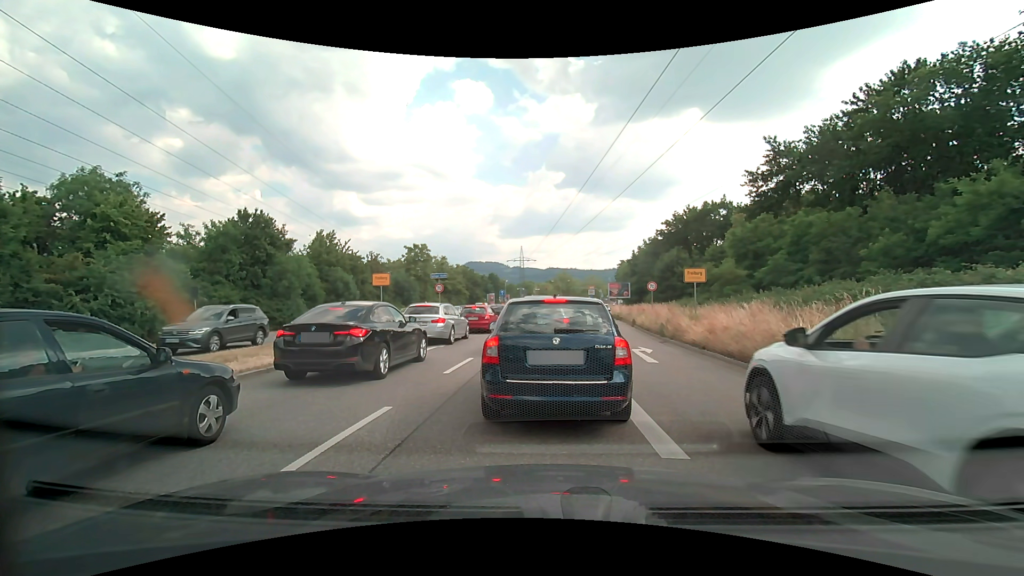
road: primary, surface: asphalt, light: Day
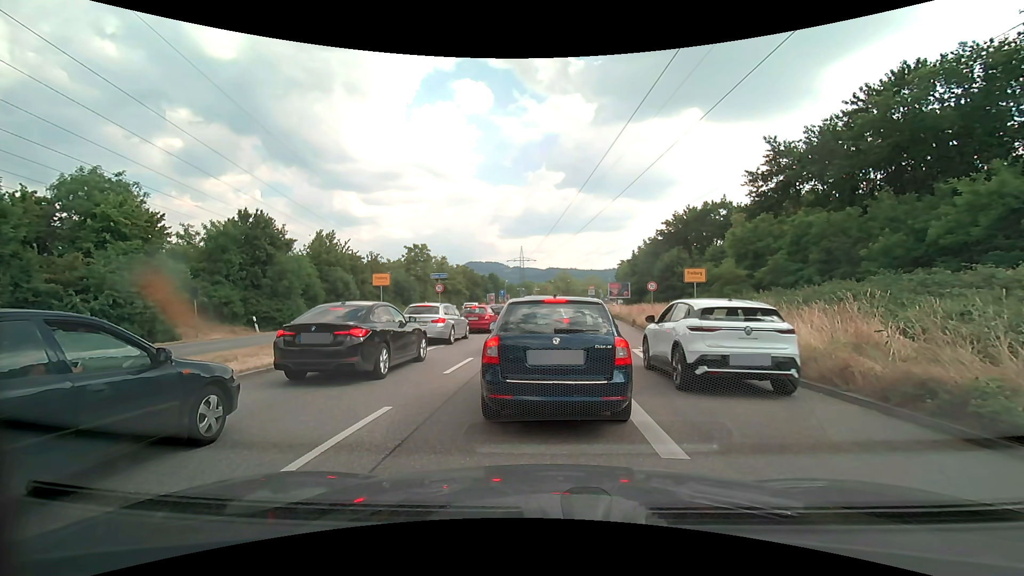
(0.0, 0.0) m; 0°
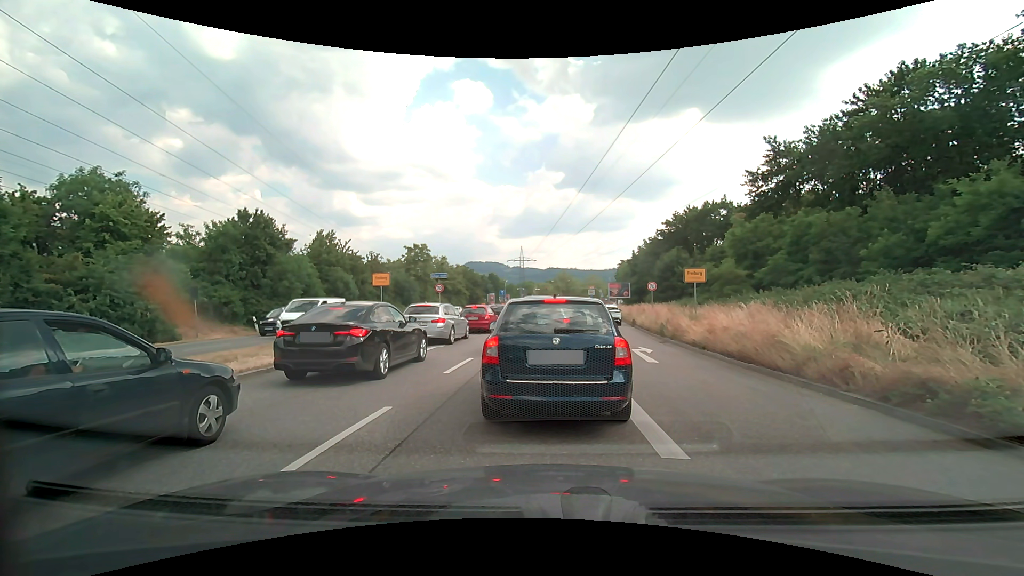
(0.0, 0.0) m; 0°
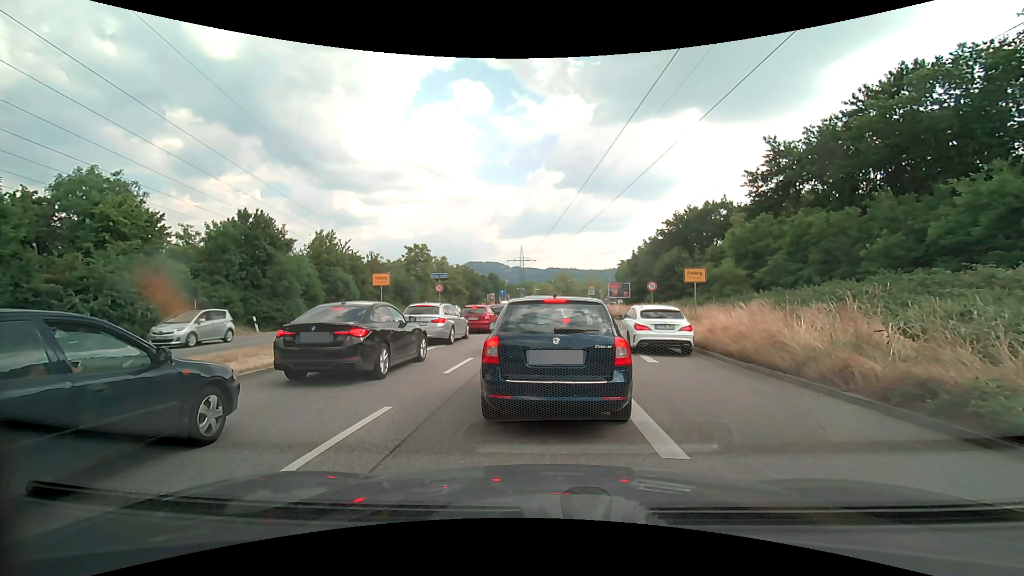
(0.0, 0.0) m; 0°
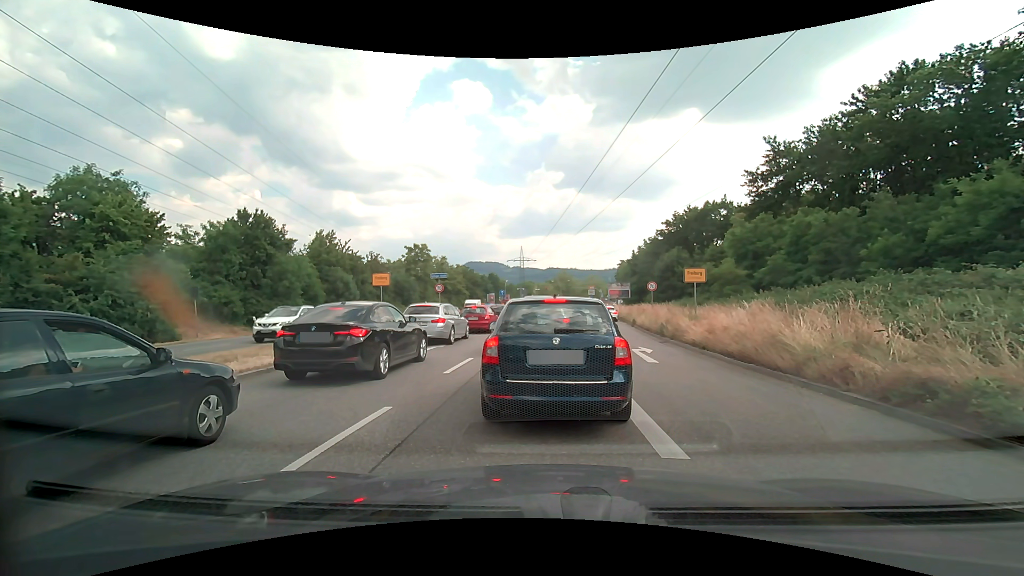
(0.0, 0.0) m; 0°
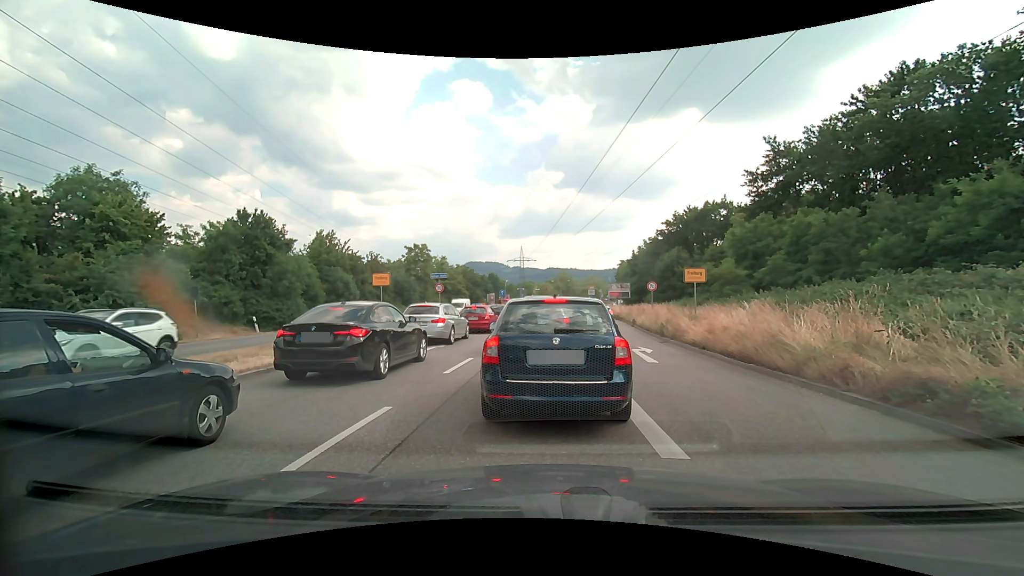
(0.0, 0.0) m; 0°
(0, +10) (0, +20) (+1, +30) (+2, +40) (+4, +50) (+5, +60) (+6, +70) (+6, +80) (+6, +90) (+7, +100) m
